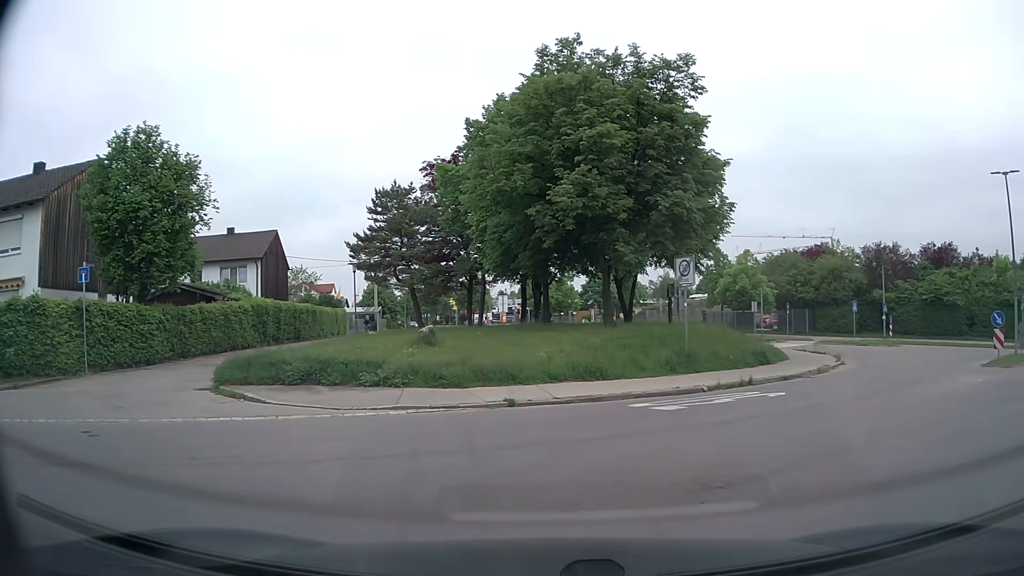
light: Day
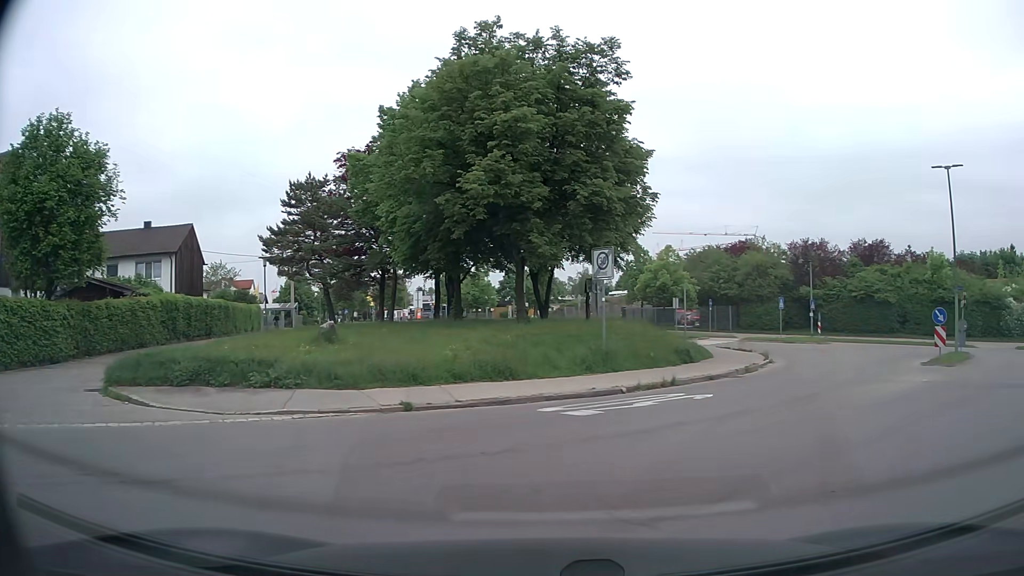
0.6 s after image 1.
(+0.1, +1.3) m; +8°
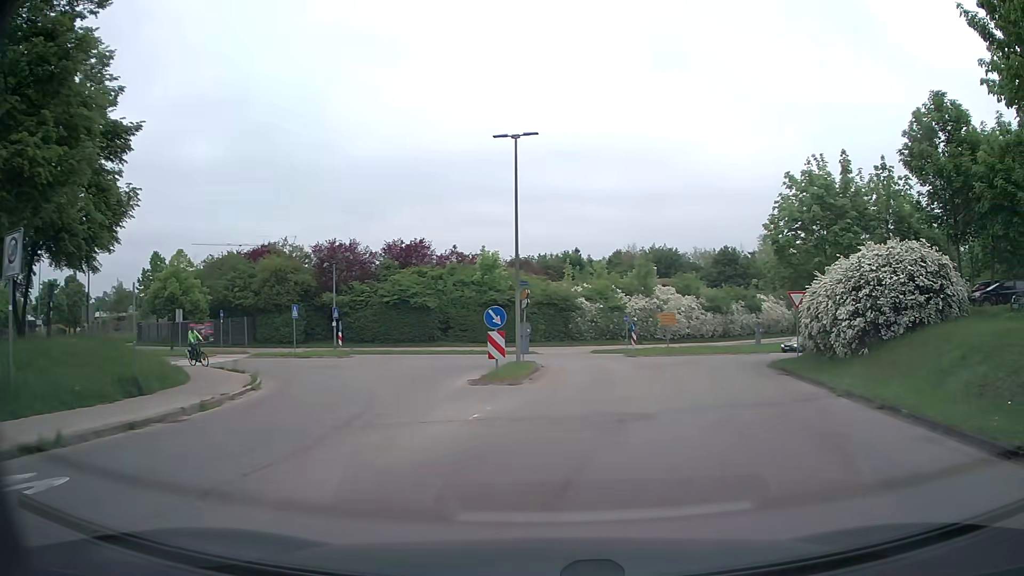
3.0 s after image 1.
(+2.5, +6.6) m; +38°
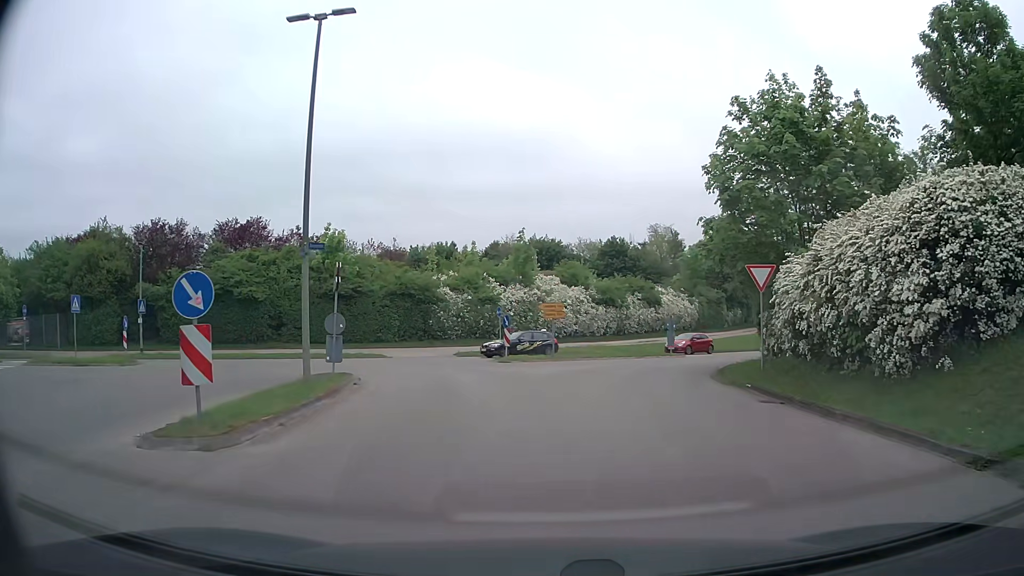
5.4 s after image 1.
(+1.2, +10.4) m; +10°
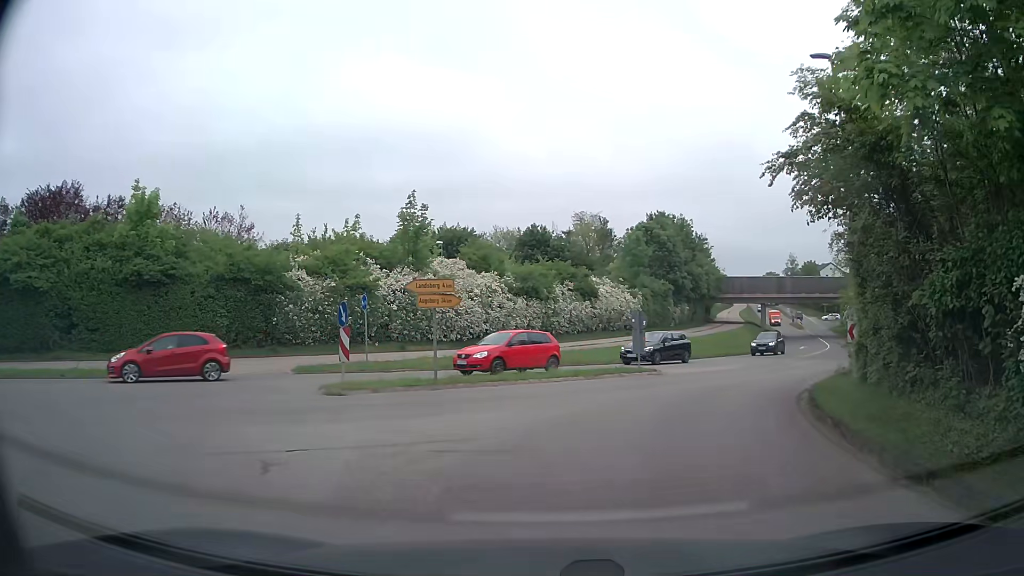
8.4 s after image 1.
(+0.7, +14.0) m; +5°
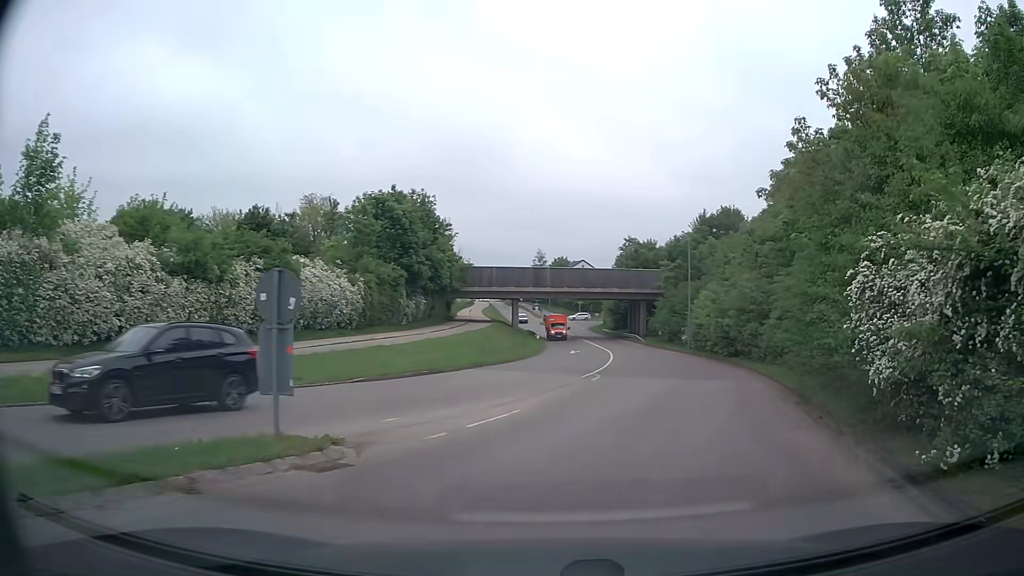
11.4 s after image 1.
(+2.7, +14.3) m; +23°
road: tertiary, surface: asphalt
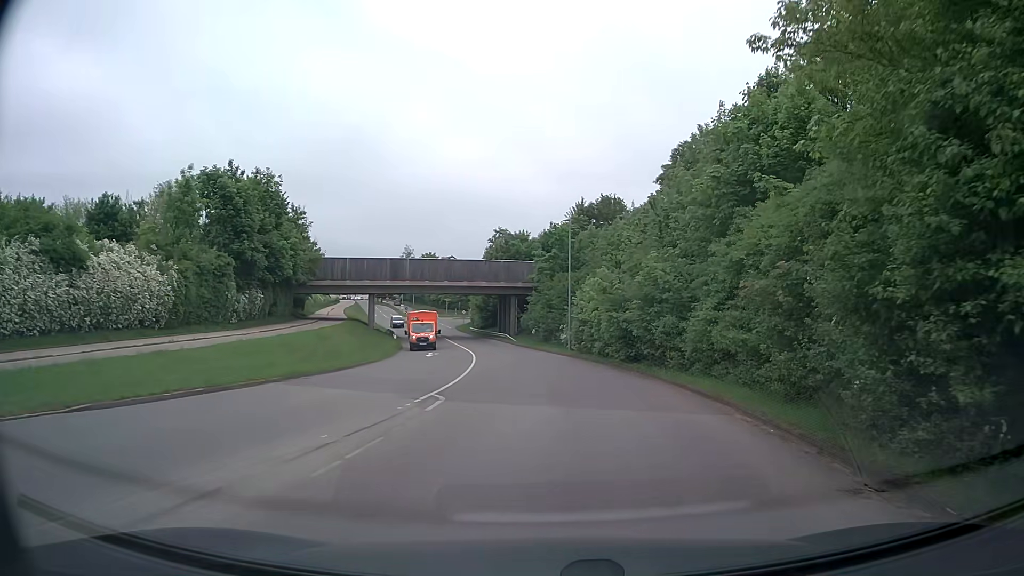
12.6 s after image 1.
(+1.0, +8.5) m; +11°
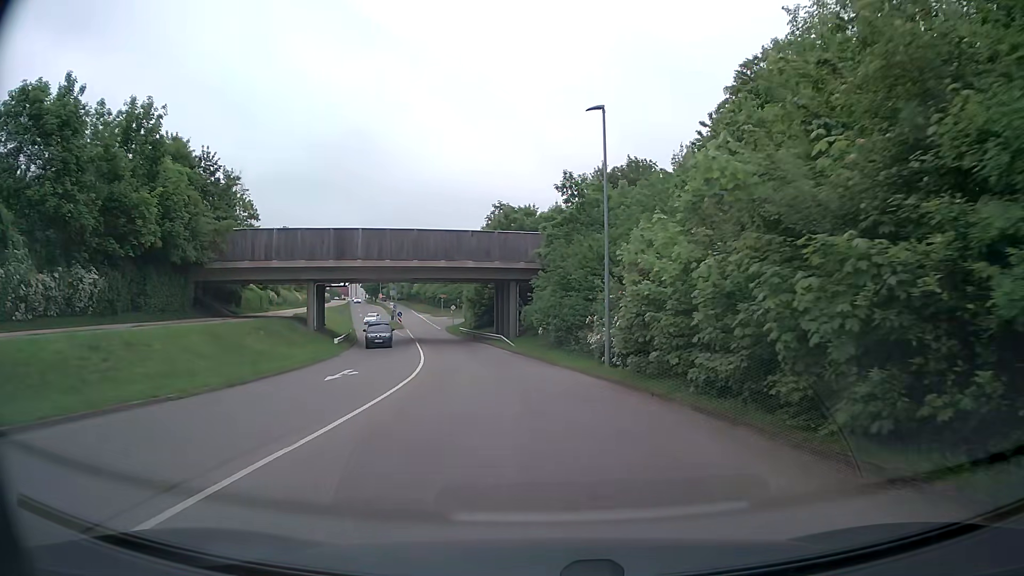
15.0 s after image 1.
(+0.1, +21.5) m; -2°
(0, +10) (-1, +20) (-2, +30) (-4, +40) (-6, +50) (-8, +59) (-10, +69) (-13, +79) (-15, +89) (-17, +98) m
